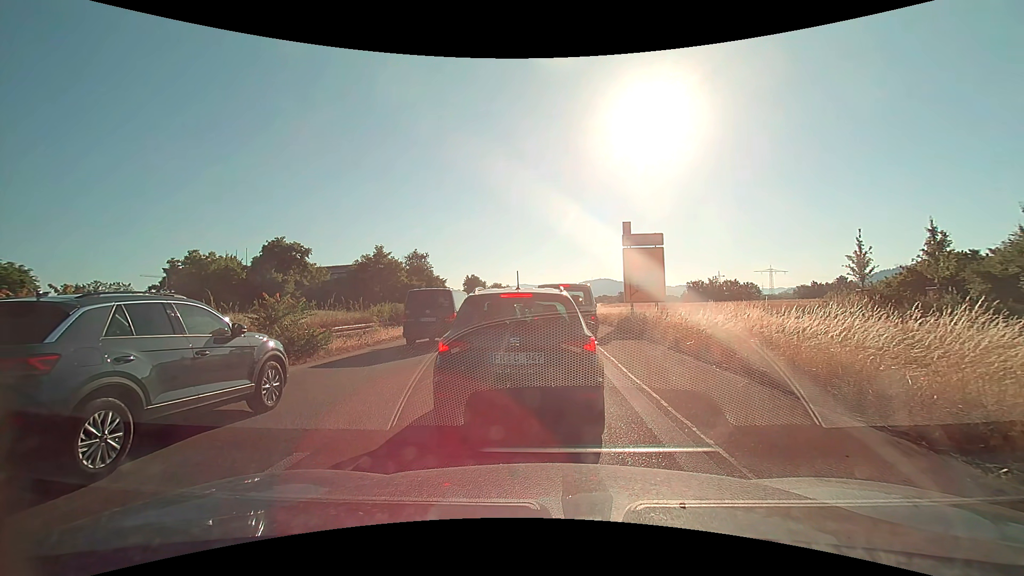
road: trunk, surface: asphalt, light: Day
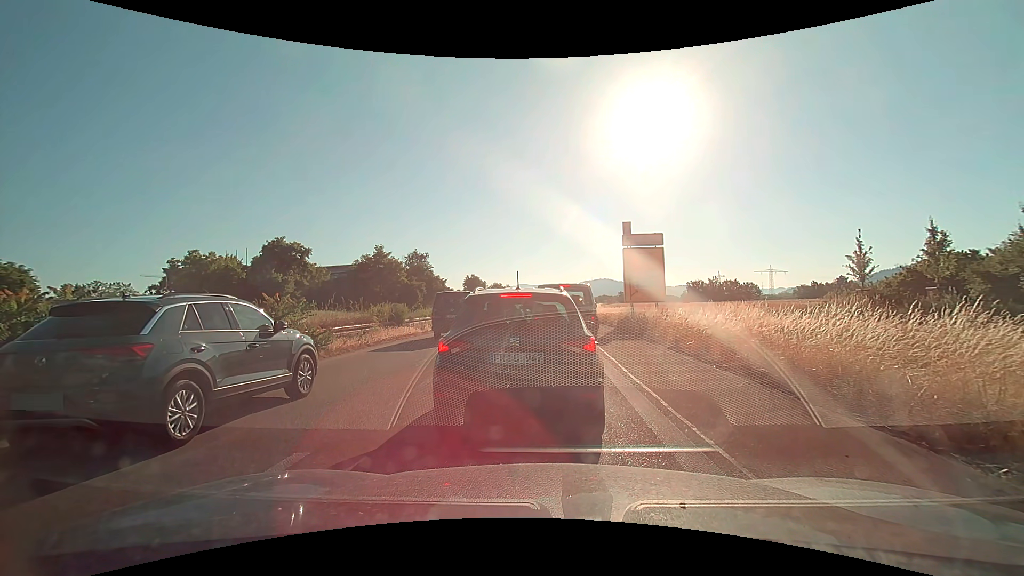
(0.0, 0.0) m; 0°
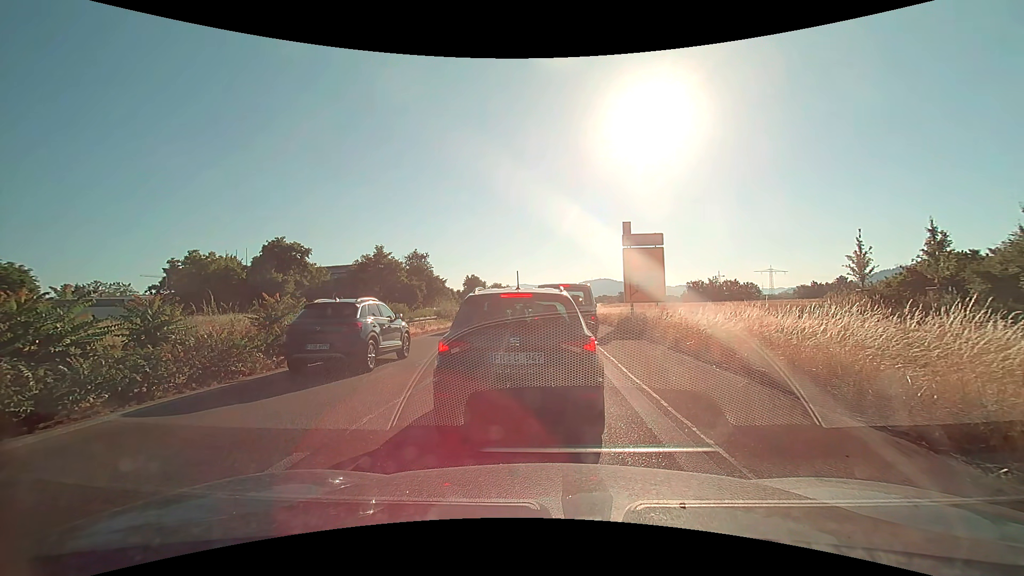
(0.0, 0.0) m; 0°
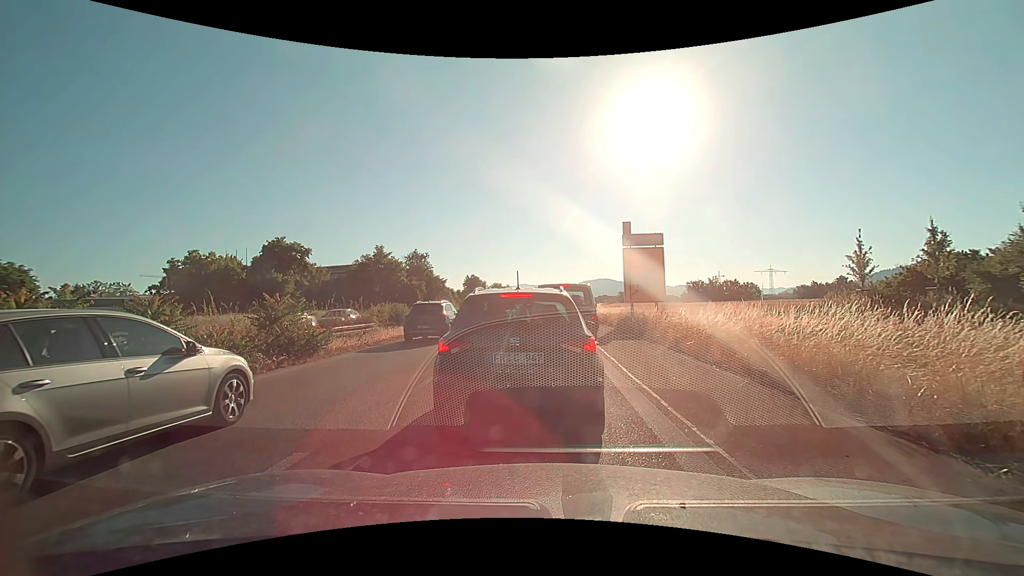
(0.0, 0.0) m; 0°
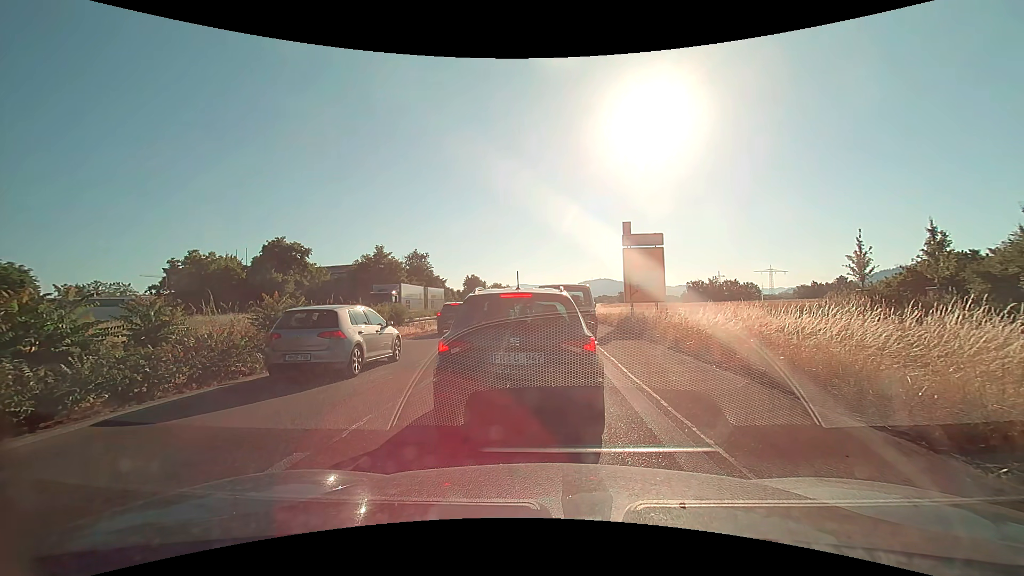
(0.0, 0.0) m; 0°
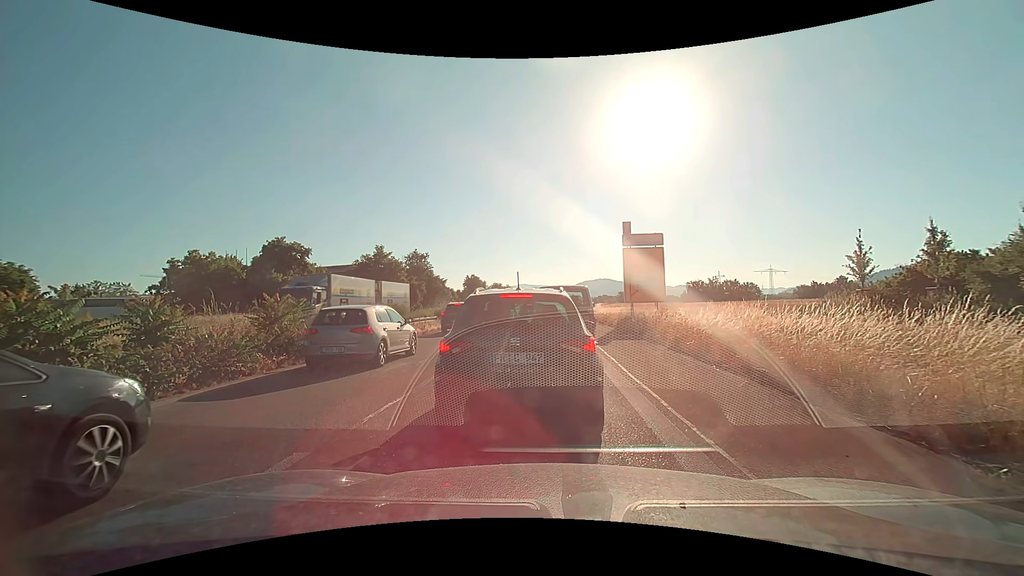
(0.0, 0.0) m; 0°
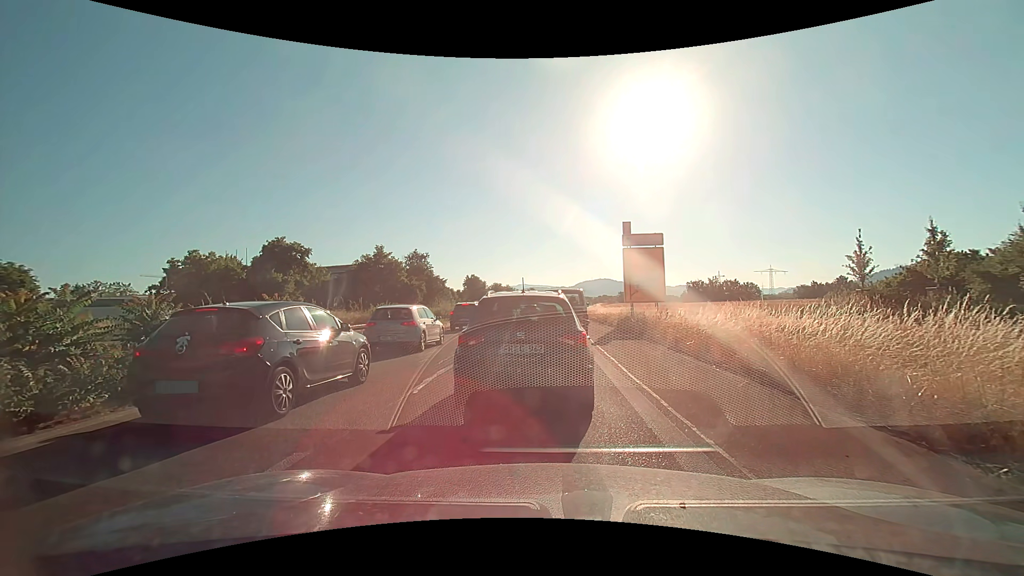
(0.0, 0.0) m; 0°
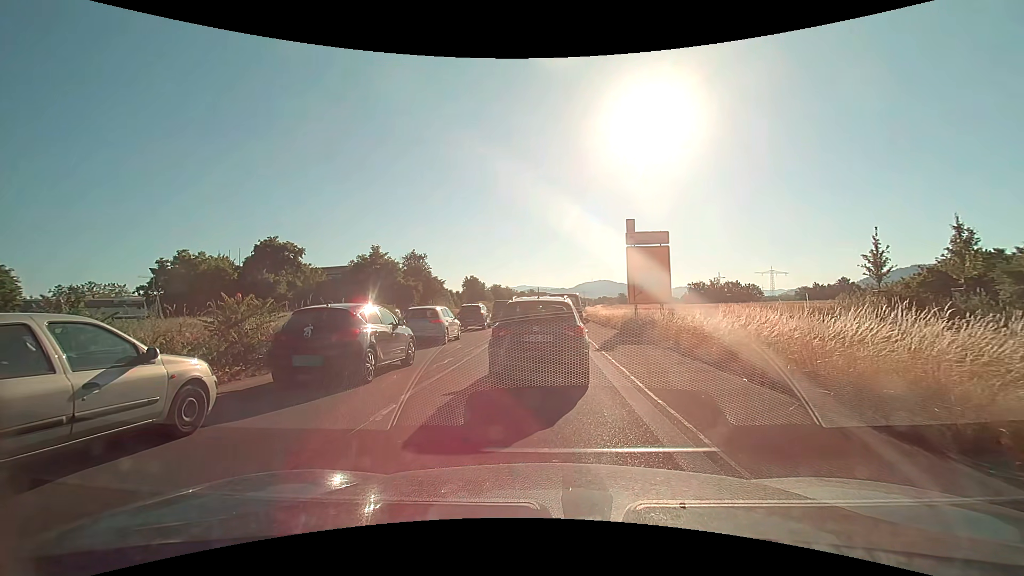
(0.0, +1.8) m; +1°
